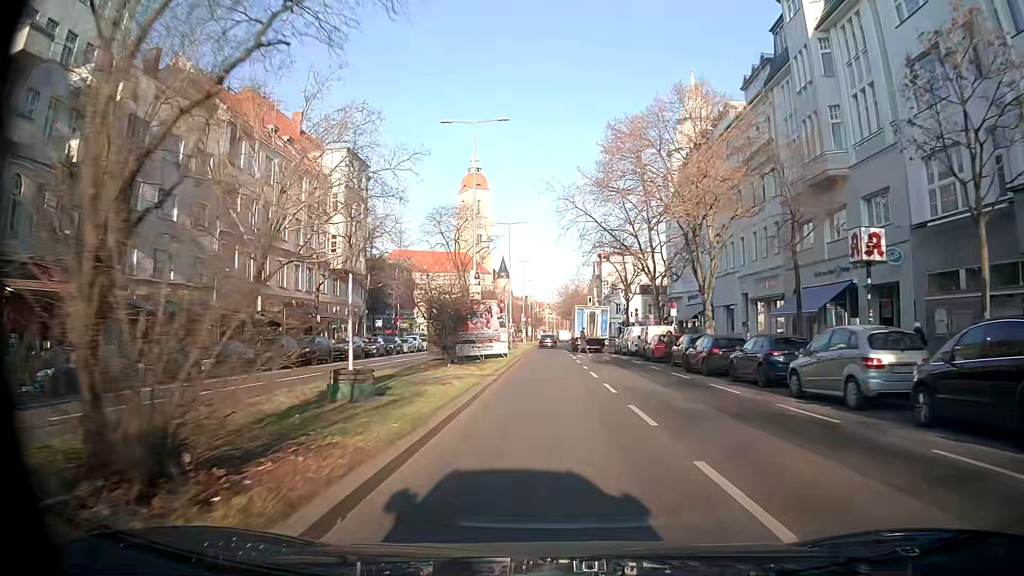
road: tertiary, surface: asphalt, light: Day
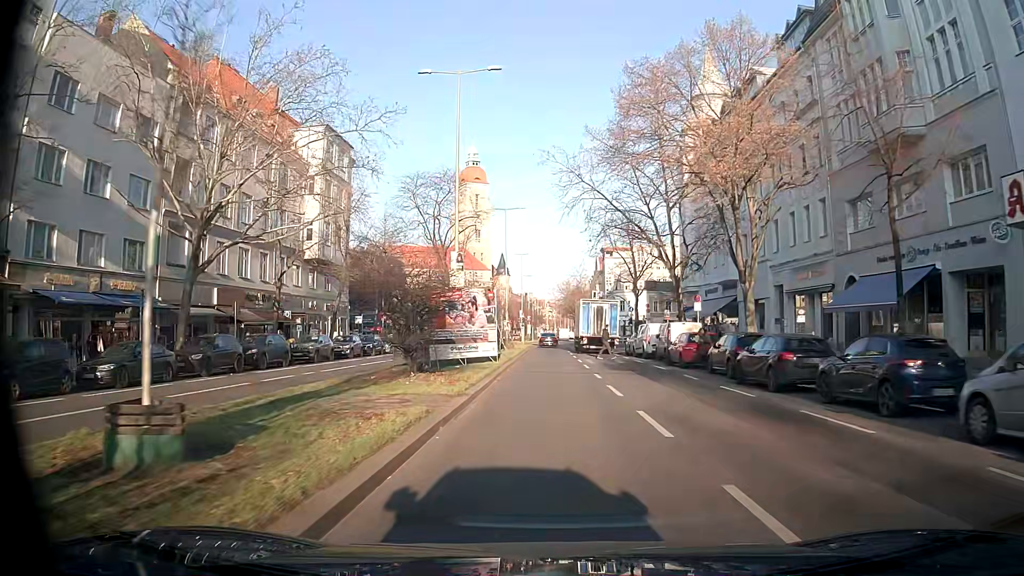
(0.0, +7.2) m; 0°
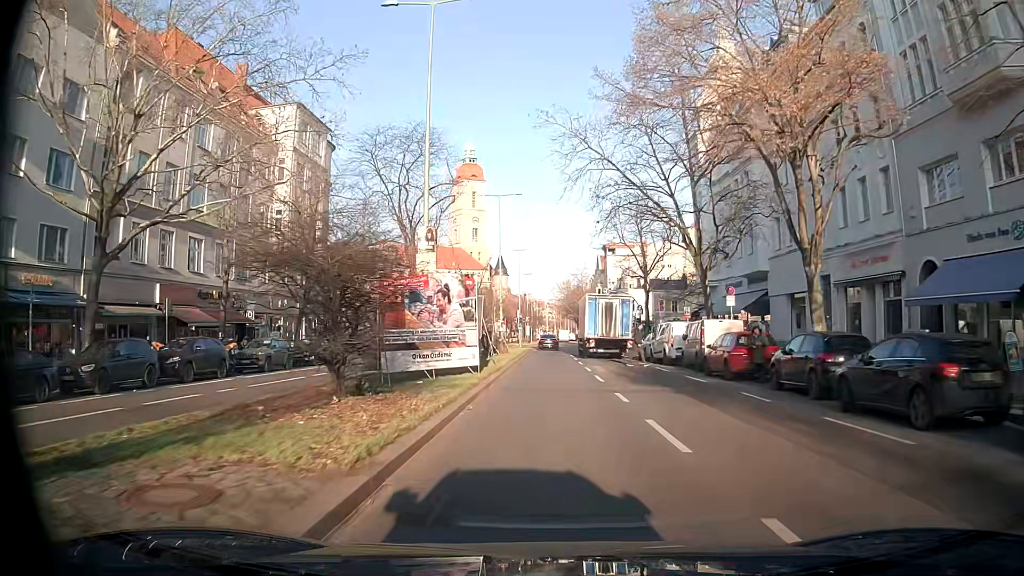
(0.0, +7.1) m; 0°
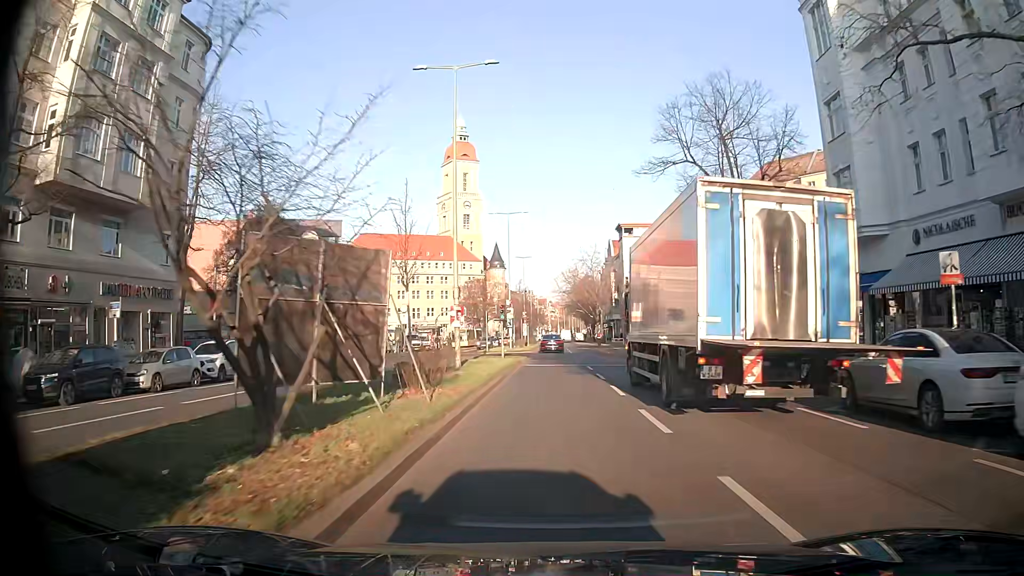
(0.0, +28.4) m; +1°
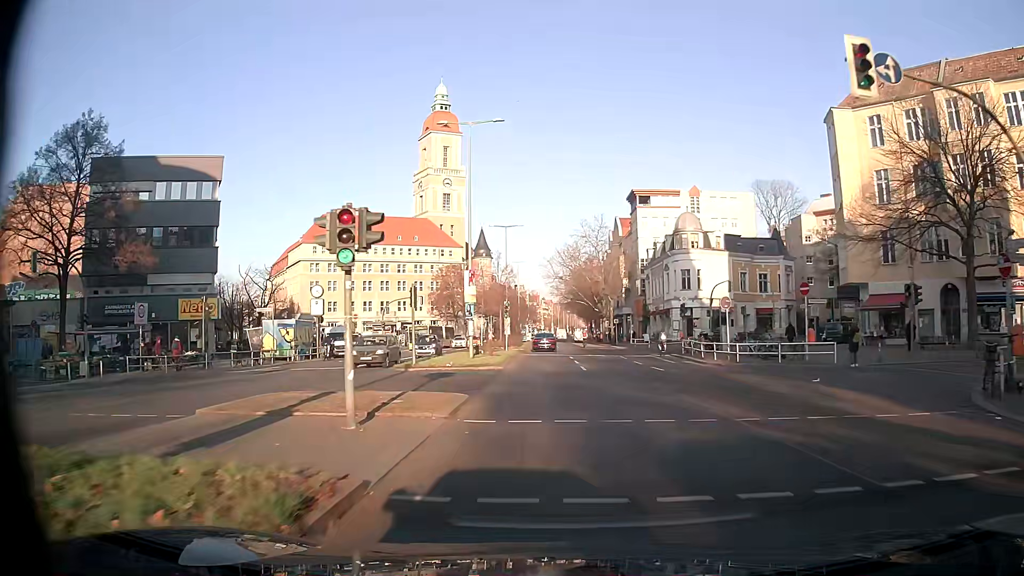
(-0.2, +27.9) m; 0°
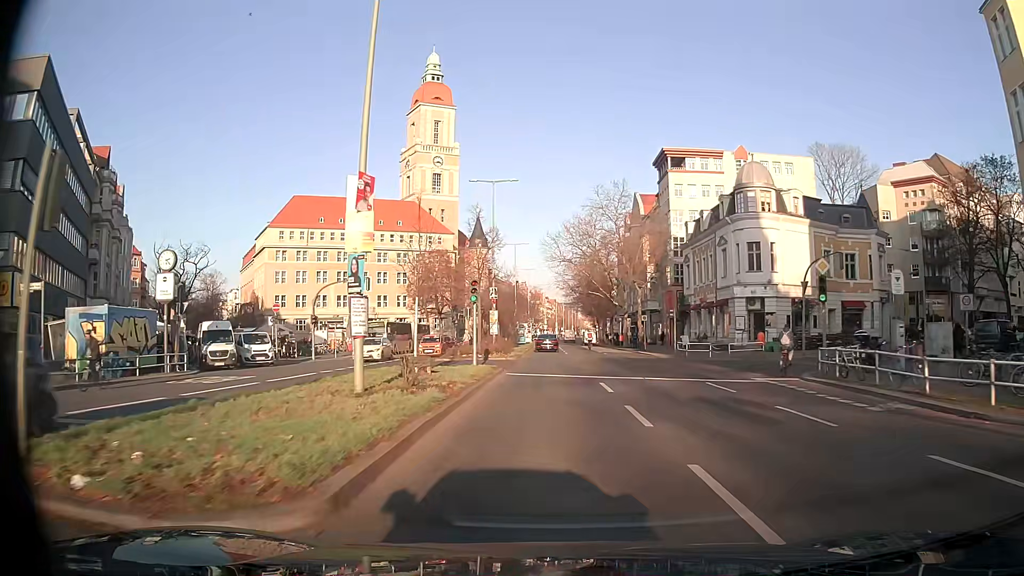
(0.0, +22.0) m; 0°
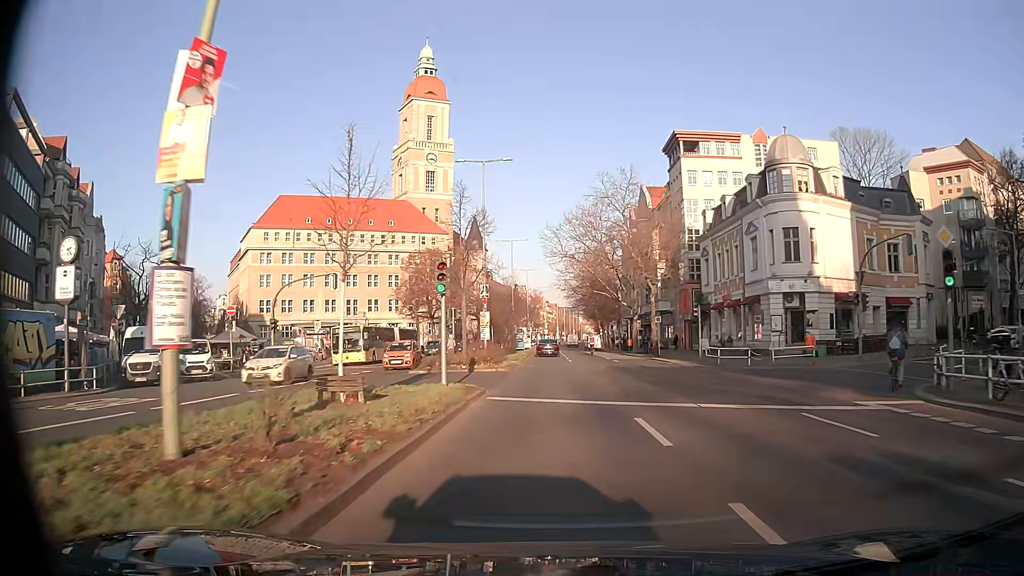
(0.0, +7.5) m; 0°
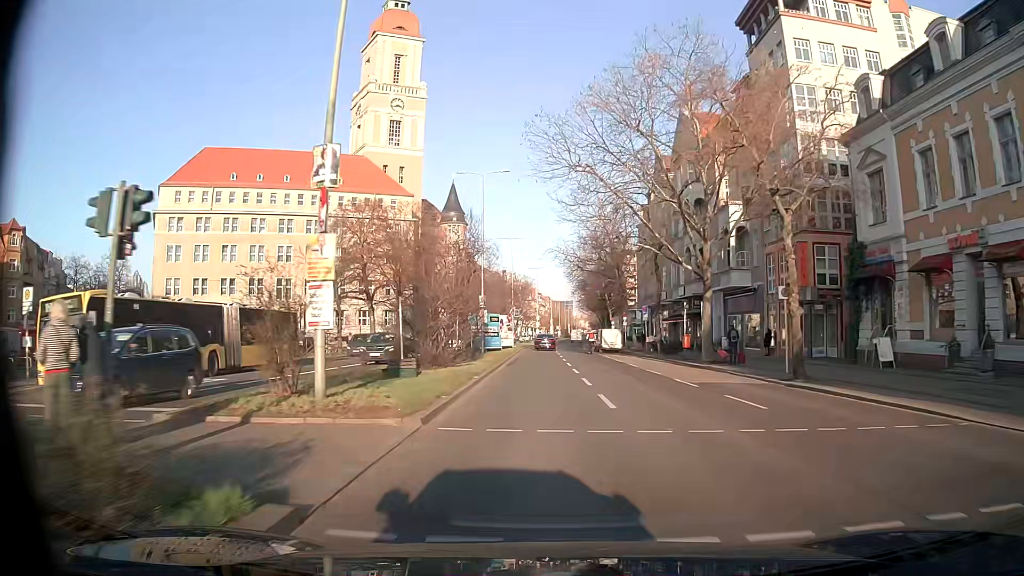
(-0.1, +30.9) m; 0°
(0, +10) (0, +20) (+1, +30) (+1, +40) (+2, +50) (+2, +60) (+2, +70) (+2, +80) (+3, +90) (+3, +100) m
